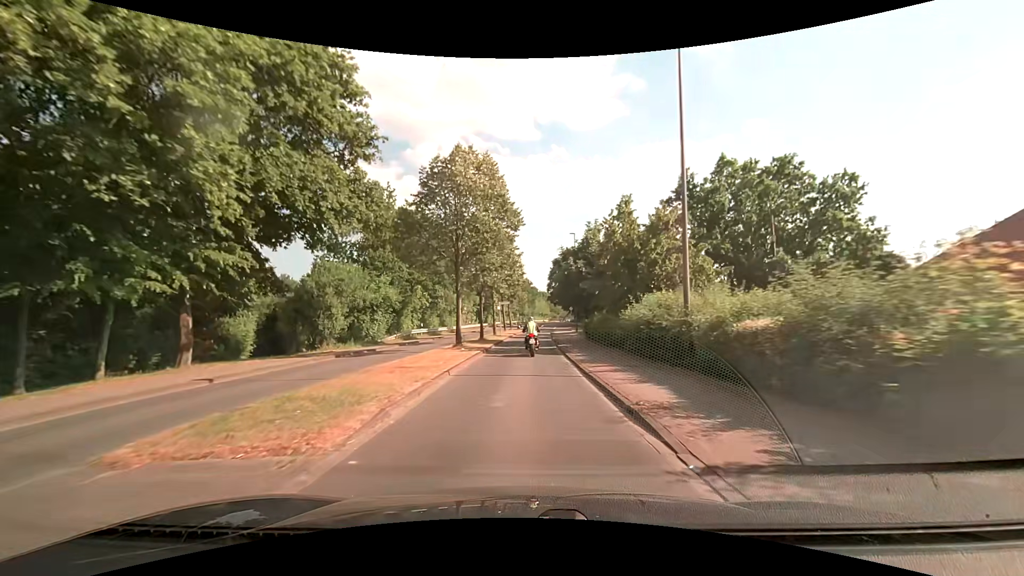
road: tertiary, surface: asphalt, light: Day
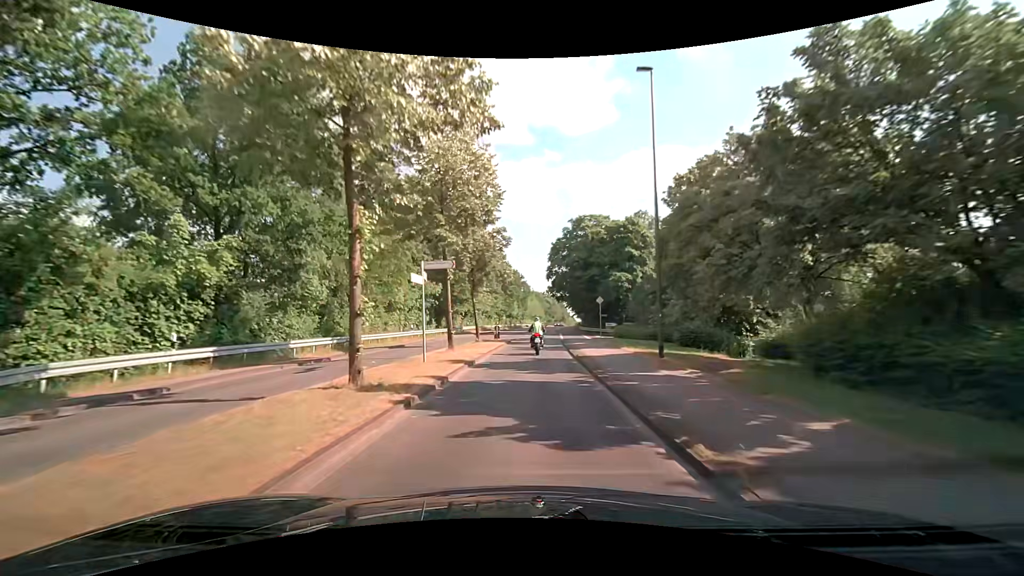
(+0.5, +34.6) m; +1°
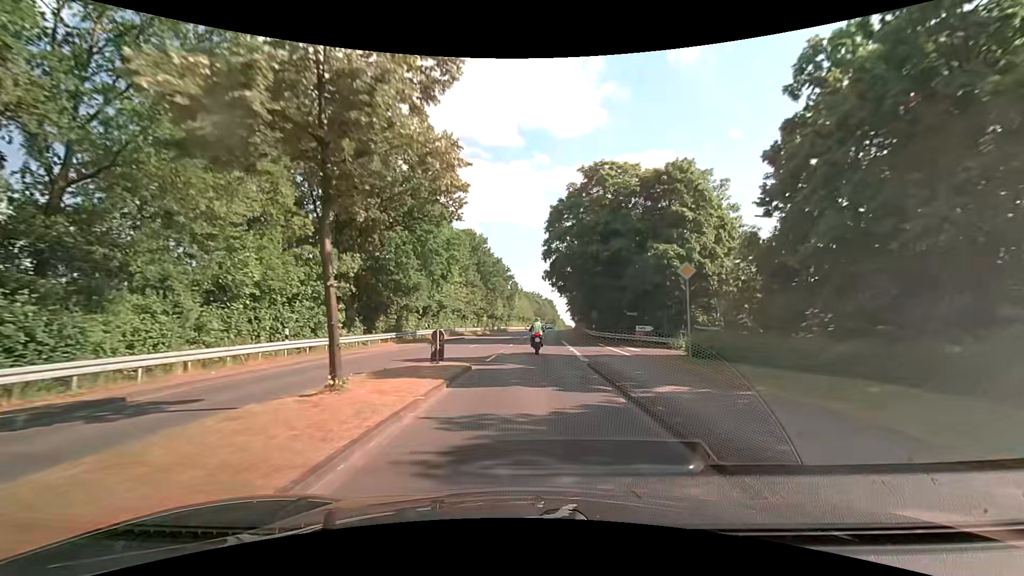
(+0.2, +21.3) m; +1°
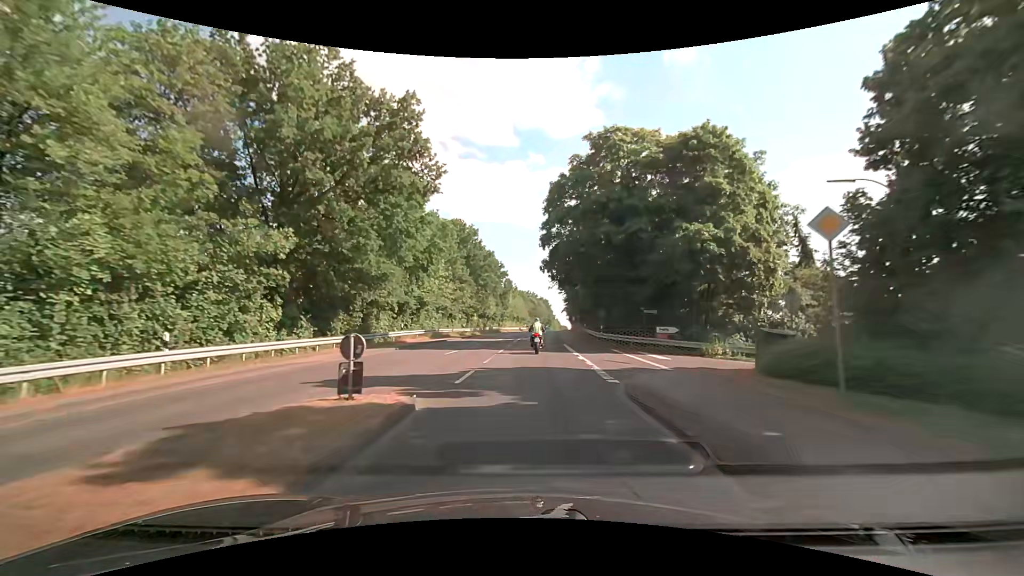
(0.0, +7.2) m; +1°
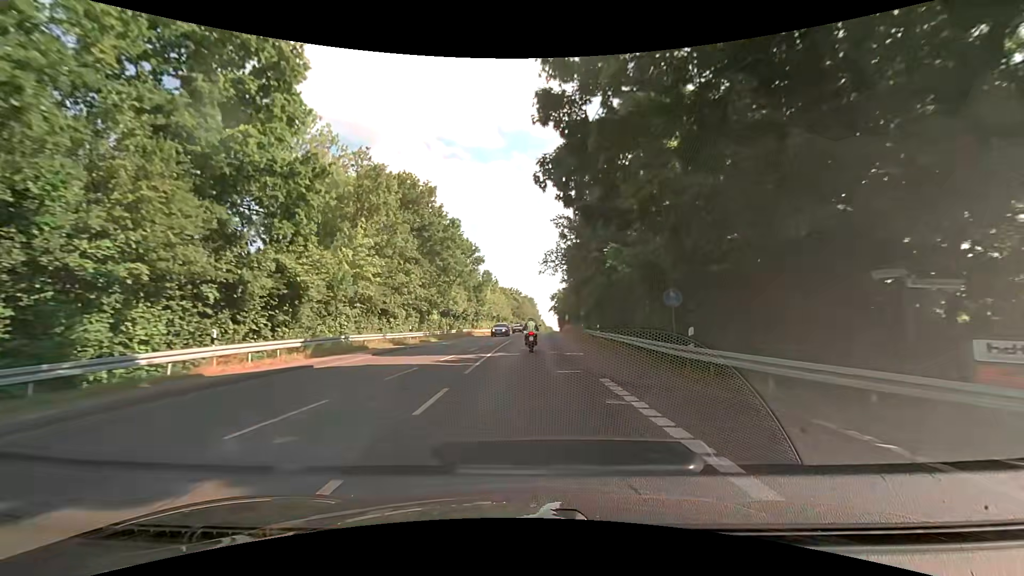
(+0.2, +22.0) m; +1°
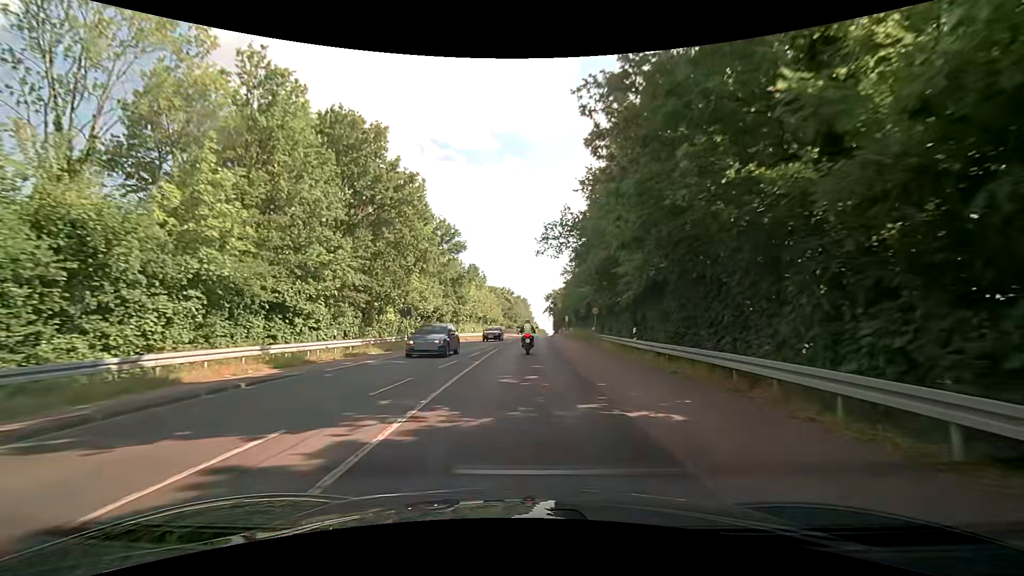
(+0.1, +14.8) m; +1°
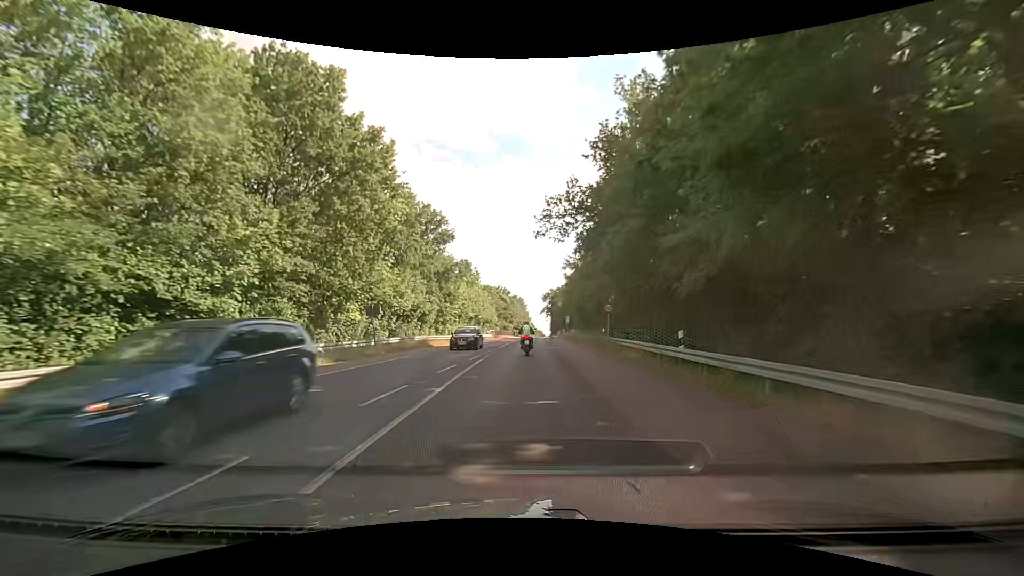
(0.0, +7.5) m; 0°
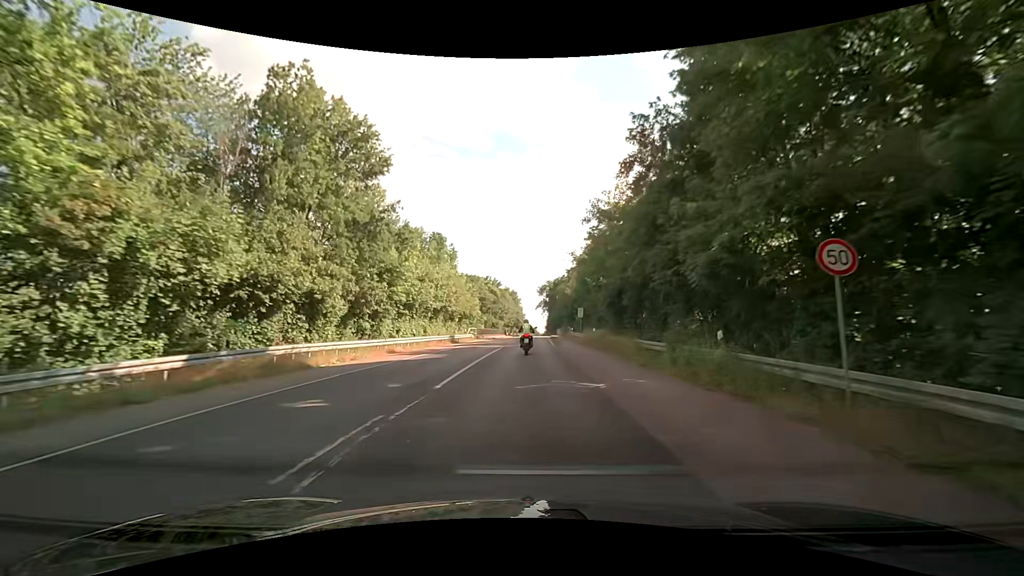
(+0.1, +22.5) m; +1°
(0, +10) (0, +20) (0, +30) (+1, +40) (+1, +50) (+1, +60) (+2, +70) (+2, +80) (+2, +90) (+3, +100) m
